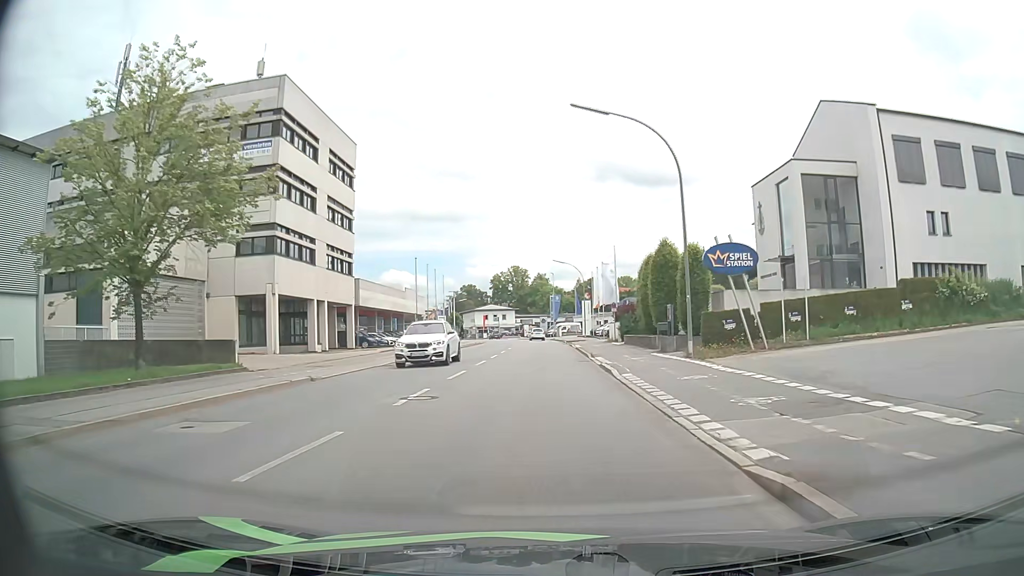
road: tertiary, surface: asphalt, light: Day
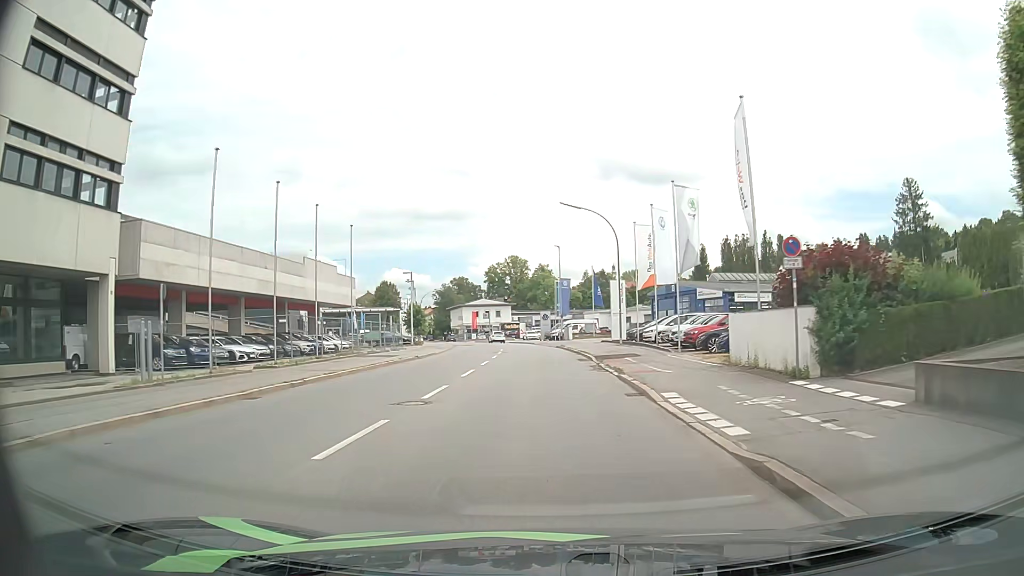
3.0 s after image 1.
(-0.1, +35.7) m; 0°
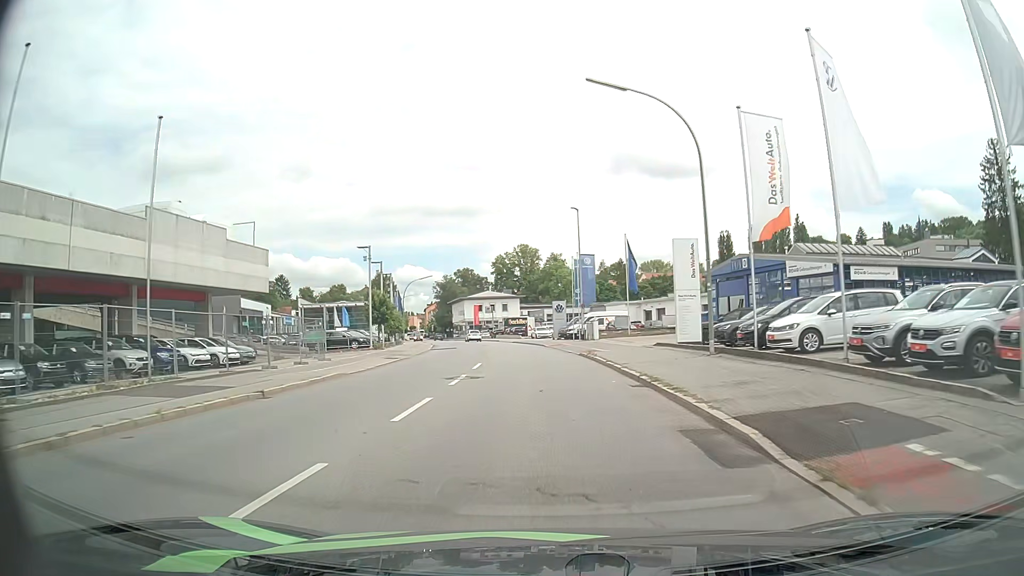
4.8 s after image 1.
(-0.2, +21.5) m; -1°
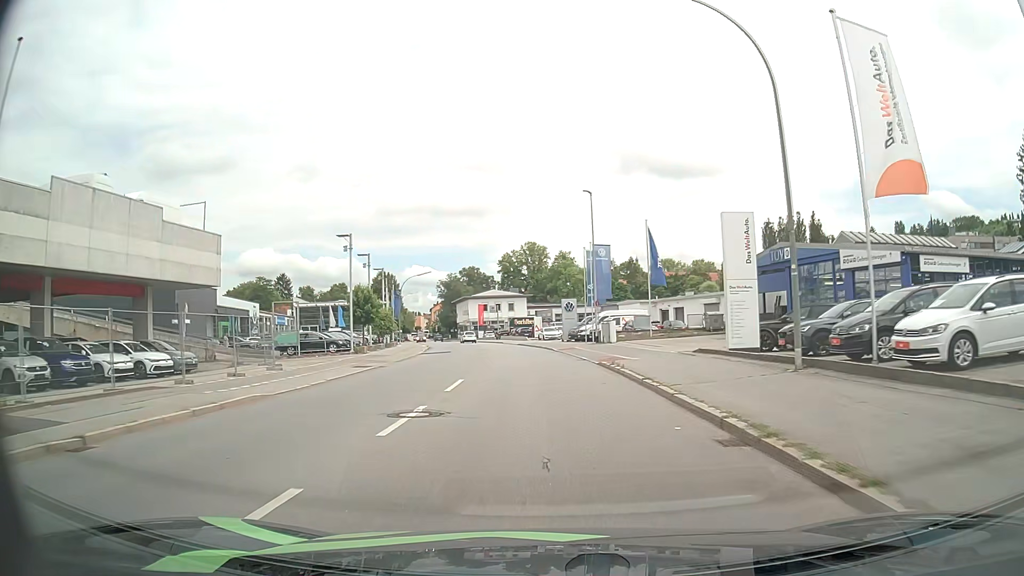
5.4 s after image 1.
(0.0, +7.1) m; -1°
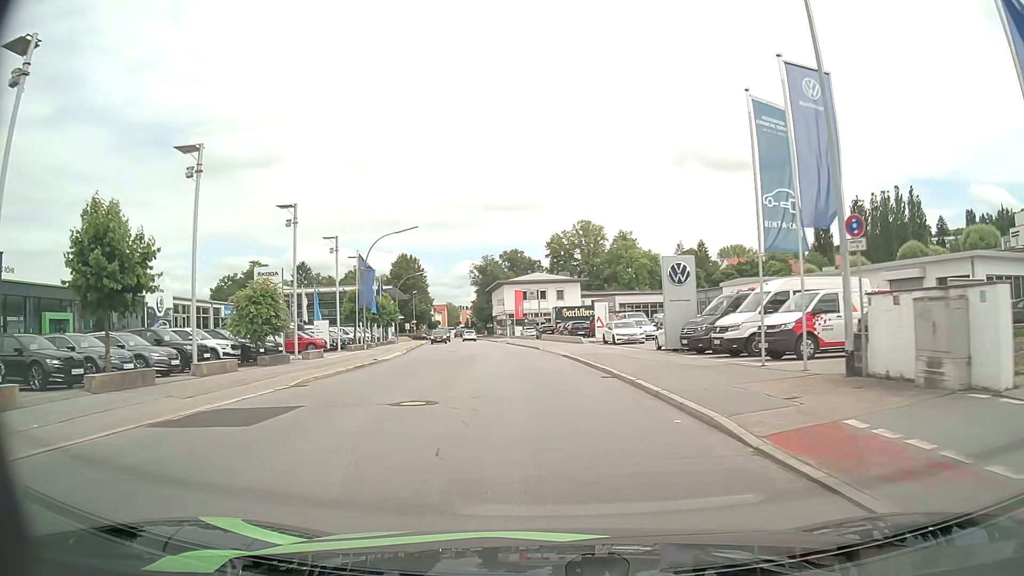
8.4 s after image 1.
(-1.2, +34.1) m; -4°
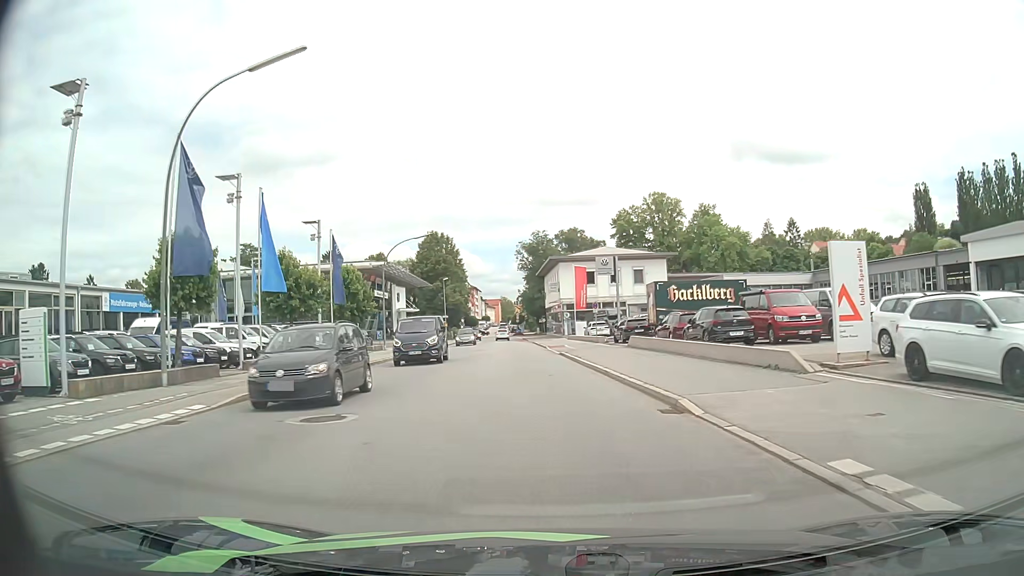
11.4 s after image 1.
(-1.7, +32.0) m; -5°
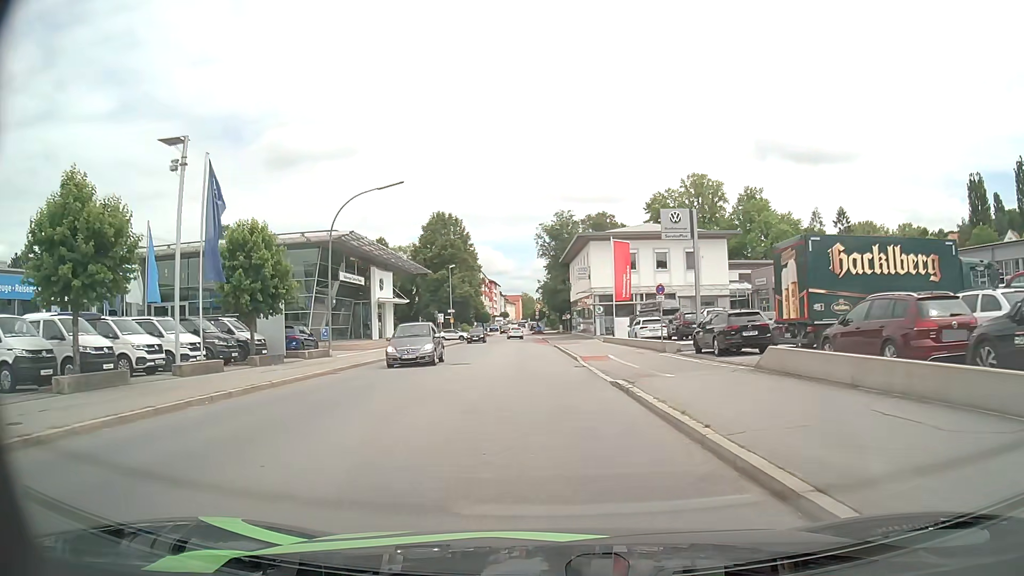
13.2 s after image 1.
(-0.3, +17.7) m; -2°
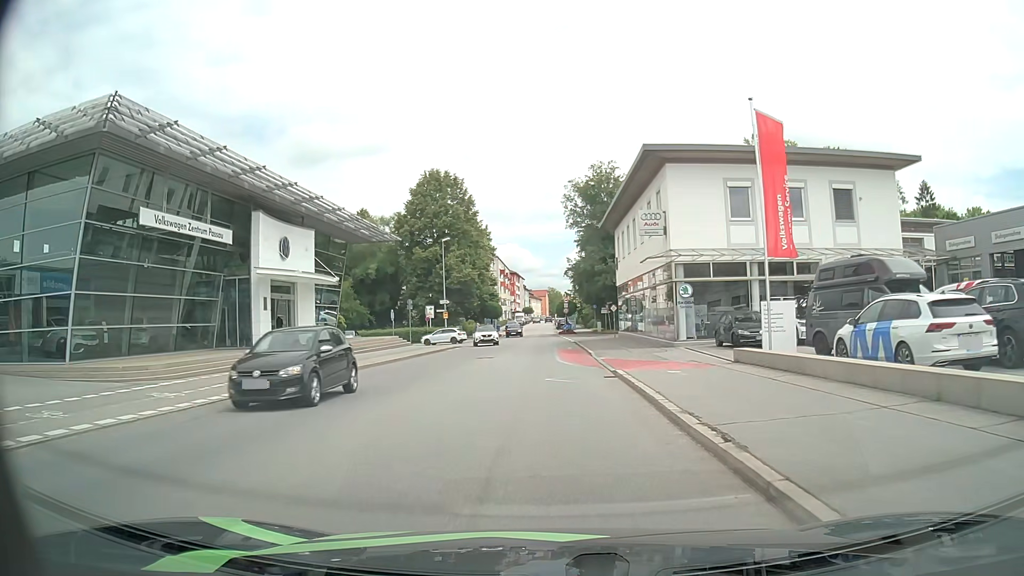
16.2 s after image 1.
(-0.6, +27.8) m; -2°
